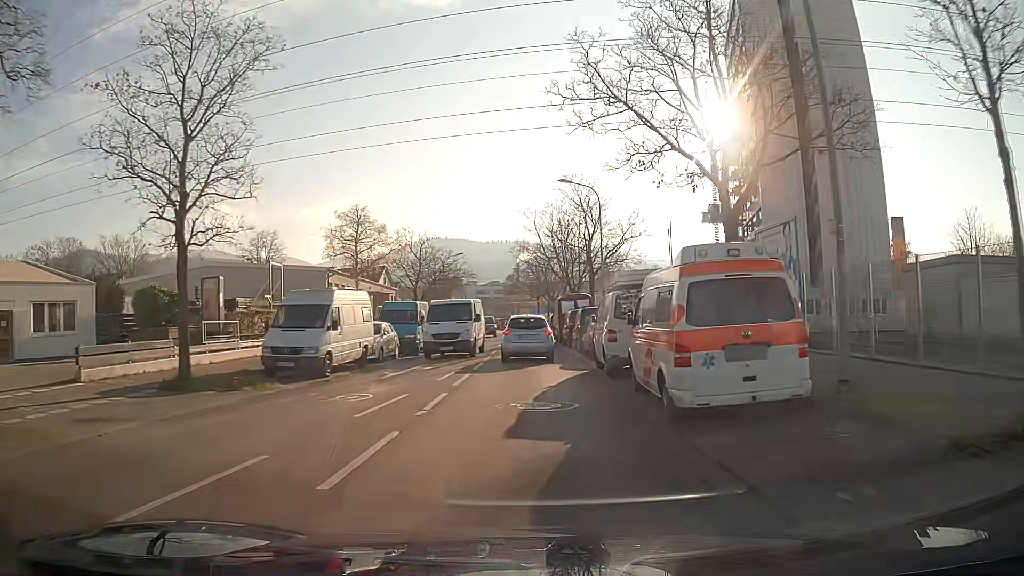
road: secondary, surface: asphalt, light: Day
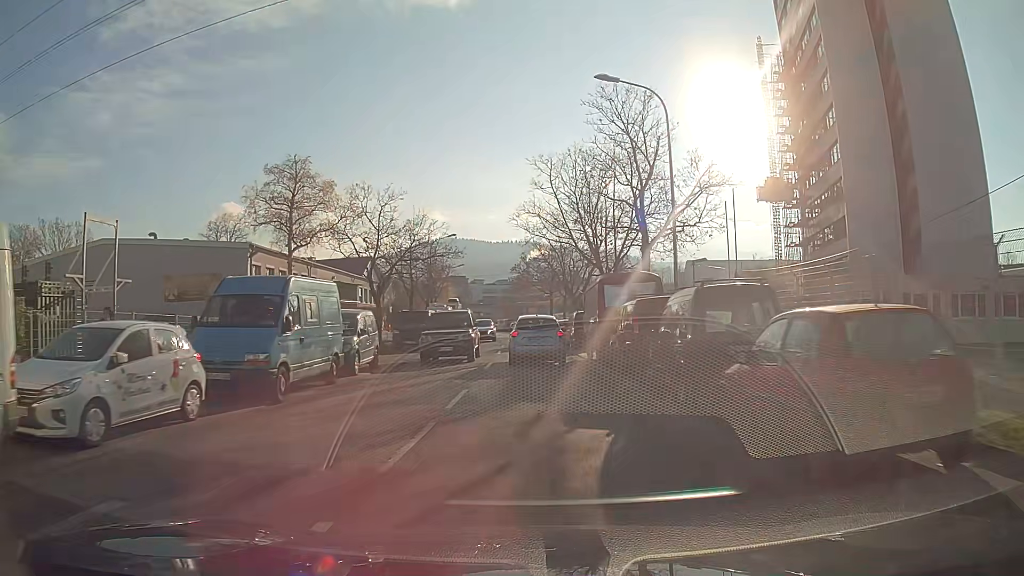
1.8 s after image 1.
(-0.1, +17.6) m; -1°
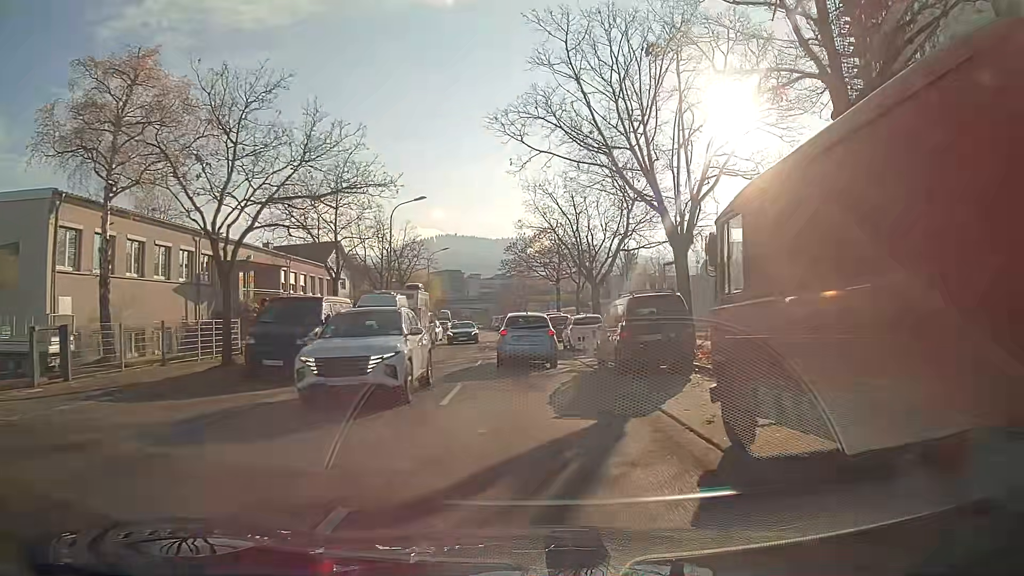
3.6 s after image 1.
(0.0, +17.8) m; 0°
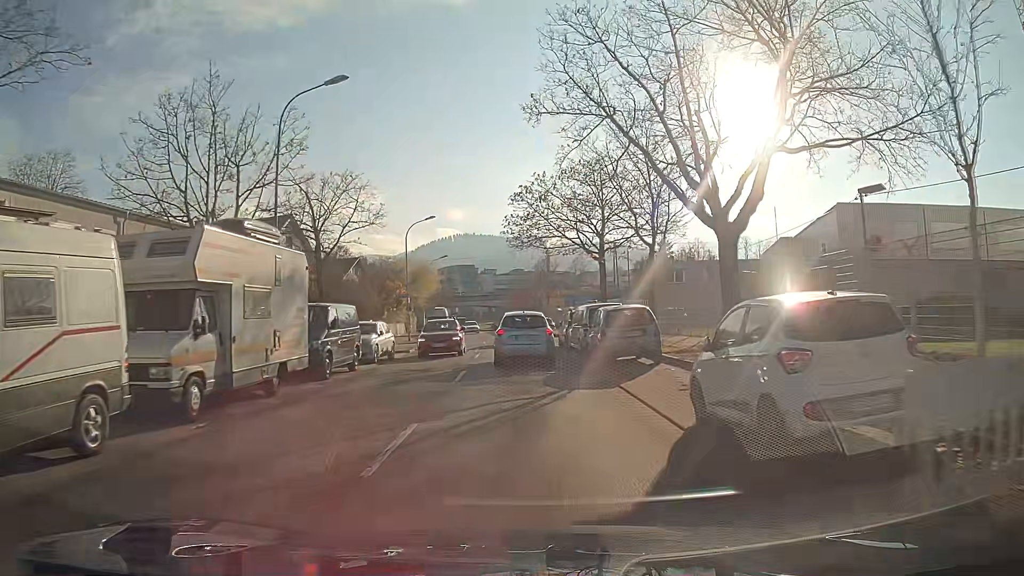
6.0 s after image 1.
(-0.2, +23.0) m; -1°
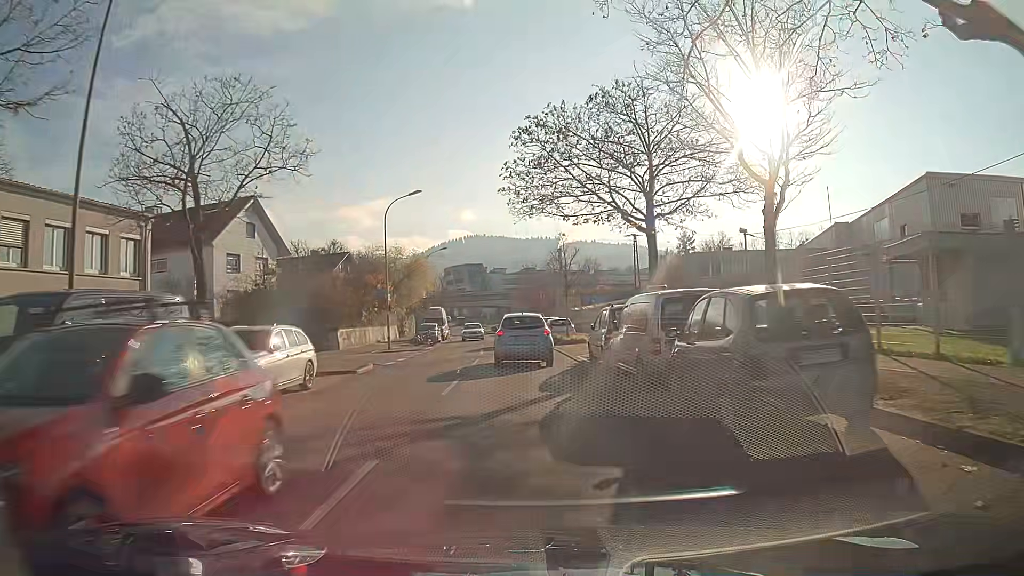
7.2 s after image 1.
(-0.1, +11.2) m; -1°
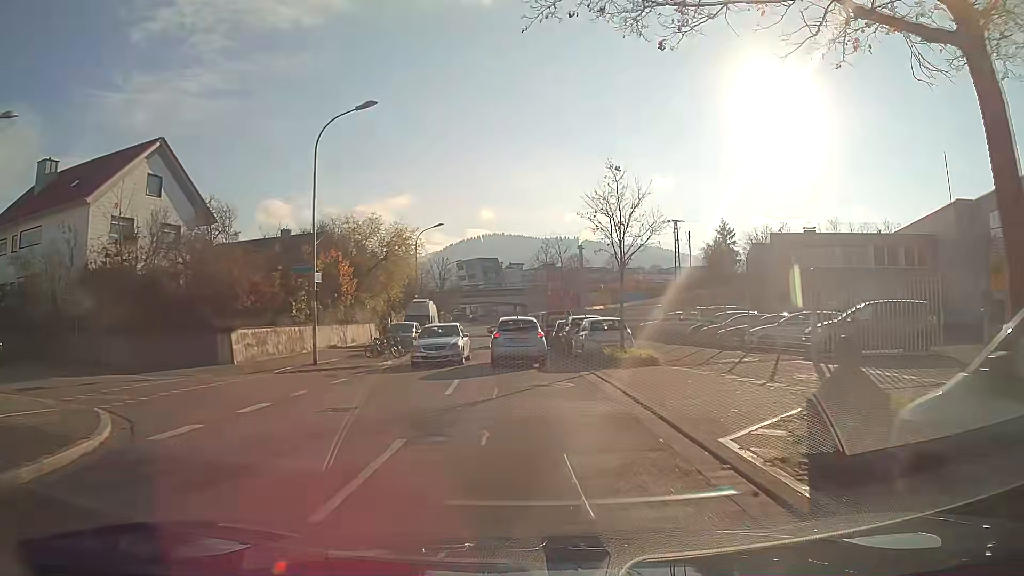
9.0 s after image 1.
(-0.2, +17.0) m; -2°
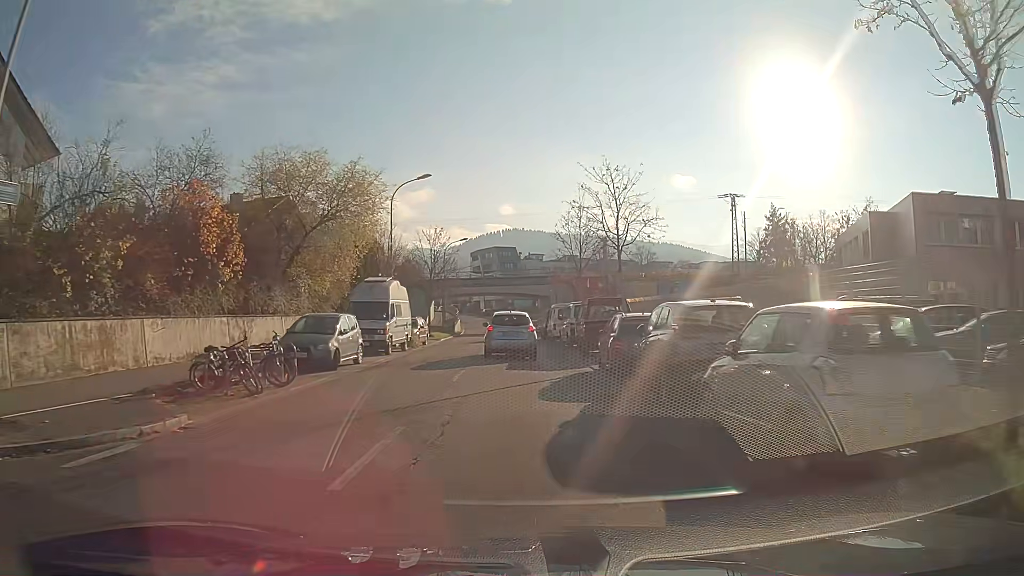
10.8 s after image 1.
(-0.2, +17.4) m; -1°
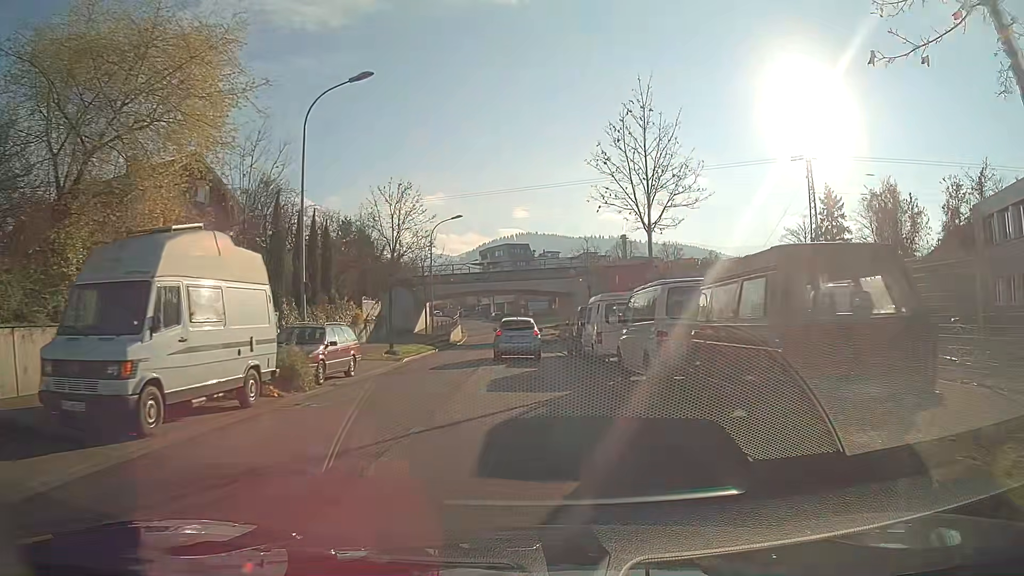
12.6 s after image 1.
(-0.2, +17.6) m; -1°
(0, +10) (0, +20) (0, +30) (-1, +40) (-1, +50) (-2, +60) (-3, +70) (-3, +80) (-4, +90) (-6, +100) m
